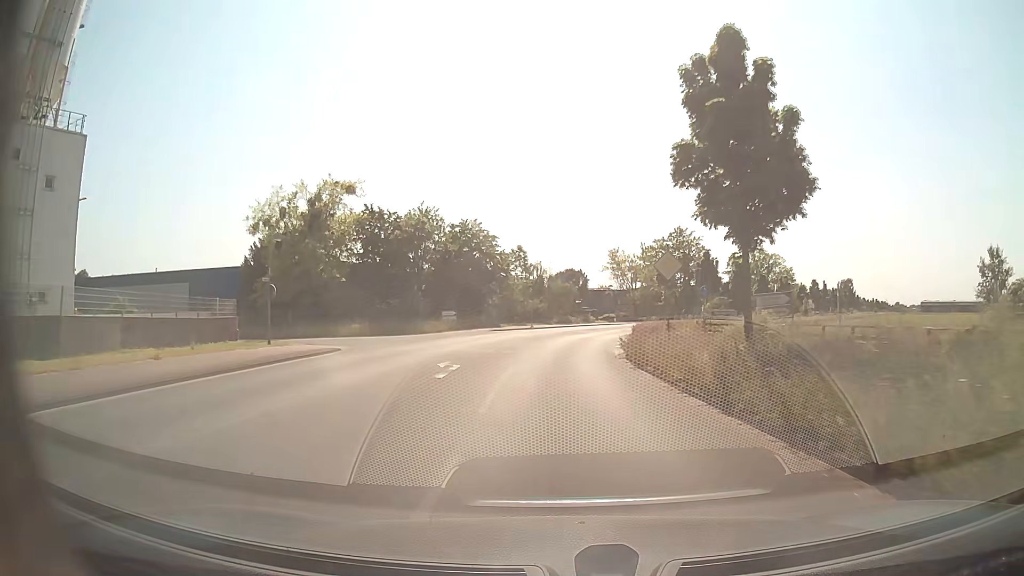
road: tertiary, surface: asphalt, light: Day
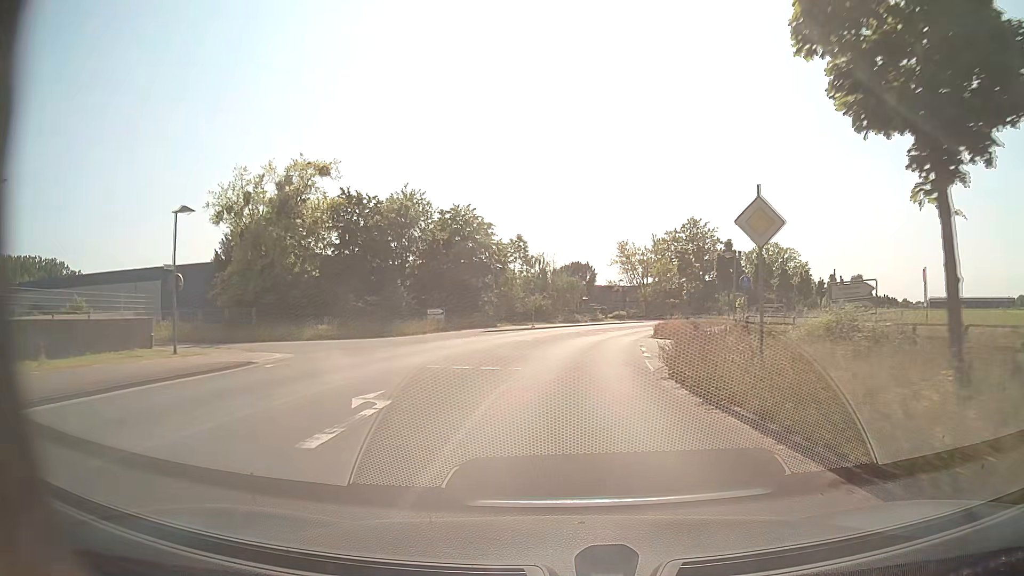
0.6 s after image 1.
(0.0, +8.2) m; 0°
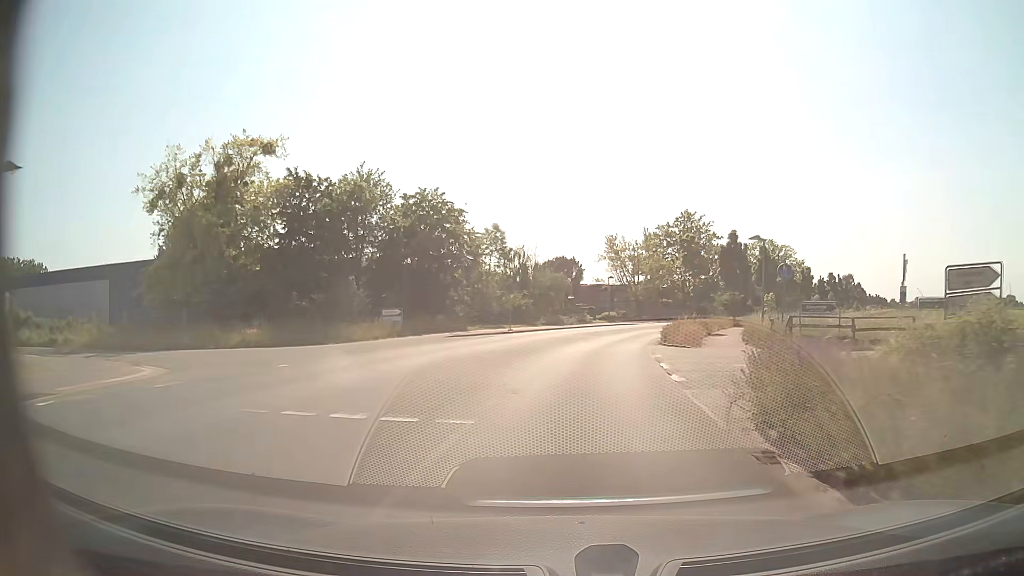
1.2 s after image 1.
(+0.1, +8.3) m; +2°
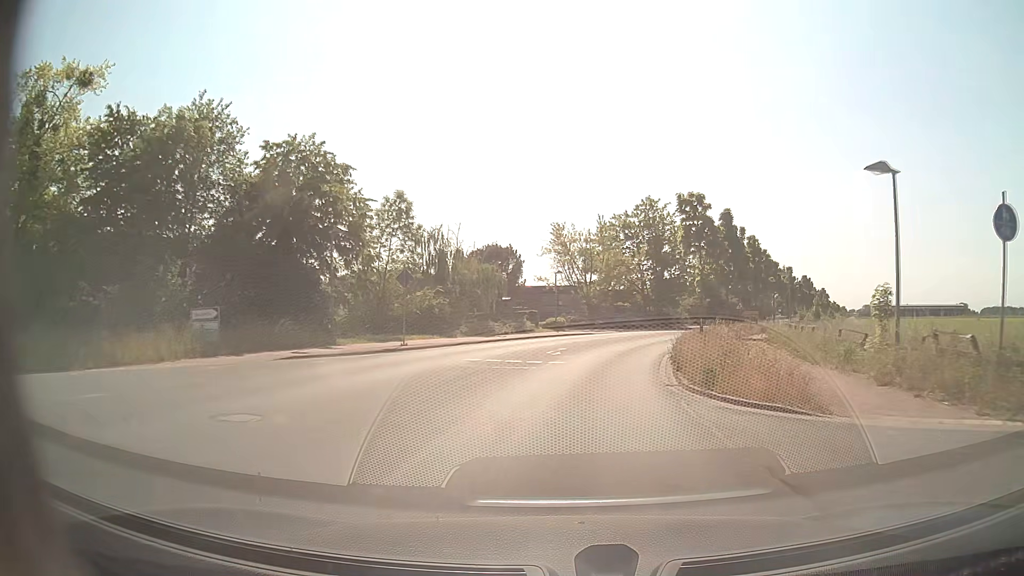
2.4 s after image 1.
(+0.6, +16.5) m; +5°
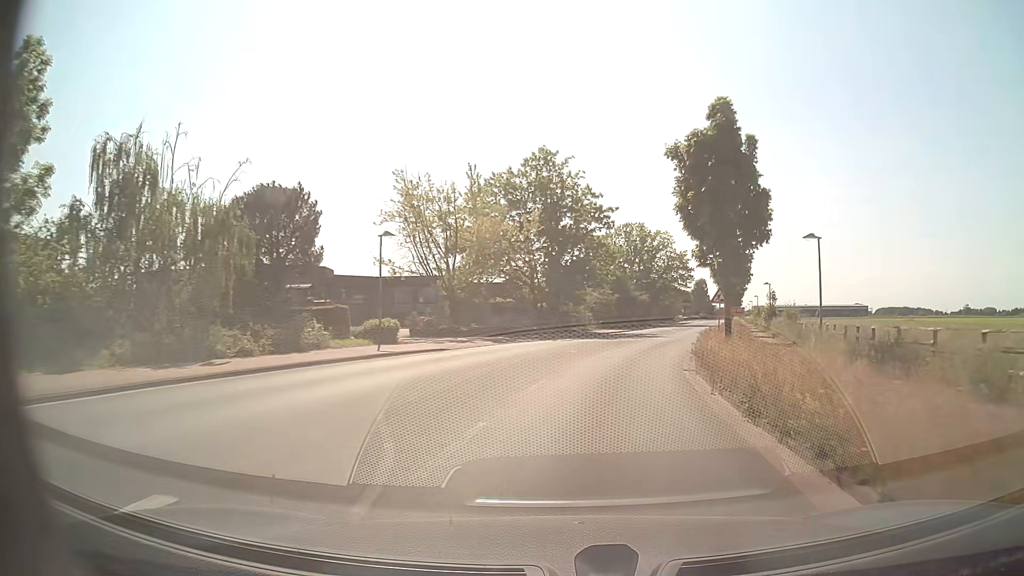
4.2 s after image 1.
(+2.3, +24.5) m; +10°
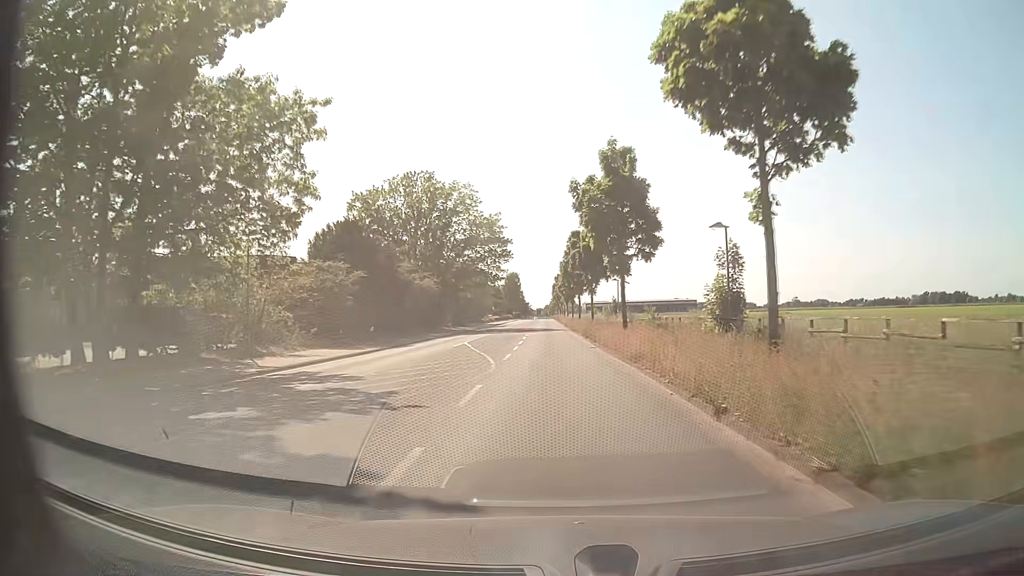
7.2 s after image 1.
(+6.7, +40.3) m; +16°
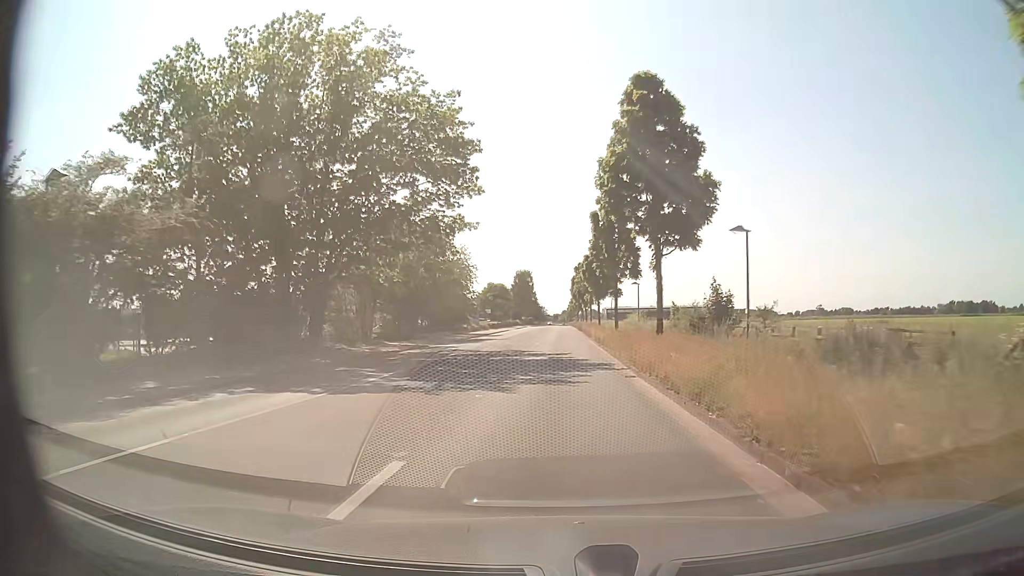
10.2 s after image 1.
(-0.5, +41.2) m; -2°
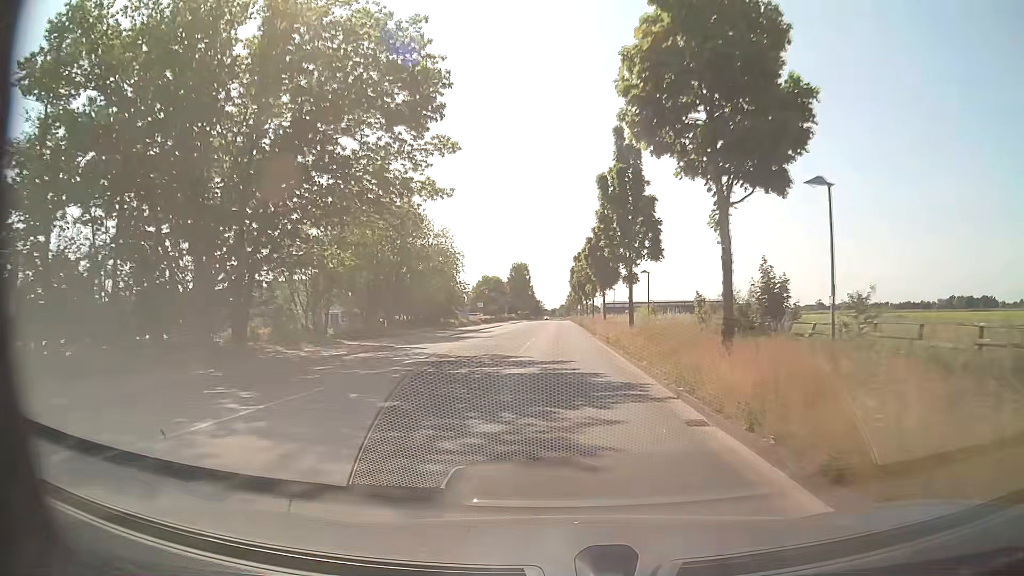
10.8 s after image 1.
(0.0, +8.2) m; +1°
(0, +10) (0, +20) (0, +30) (0, +40) (0, +50) (0, +60) (0, +70) (0, +80) (0, +90) (0, +100) m
